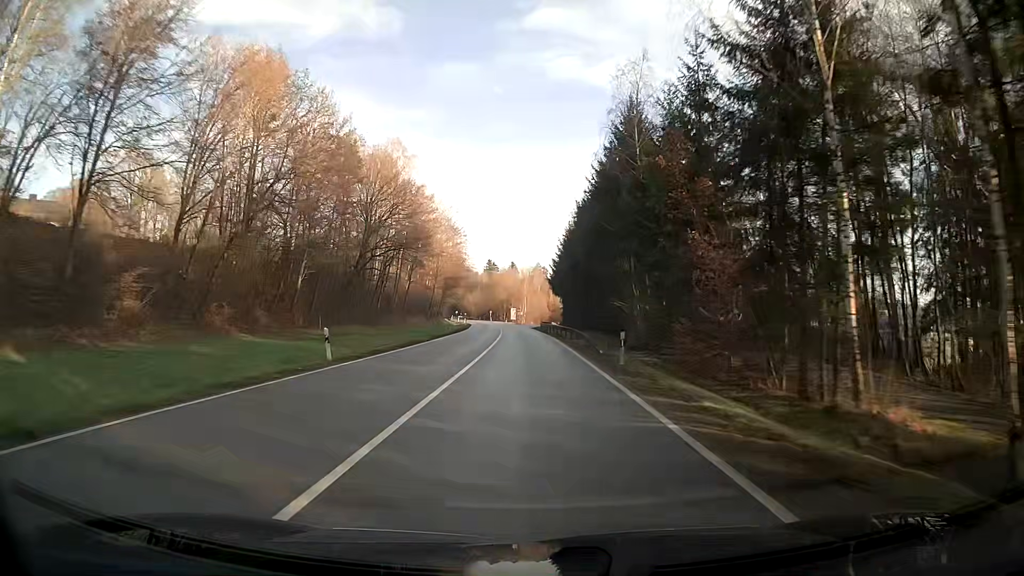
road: secondary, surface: asphalt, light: Day
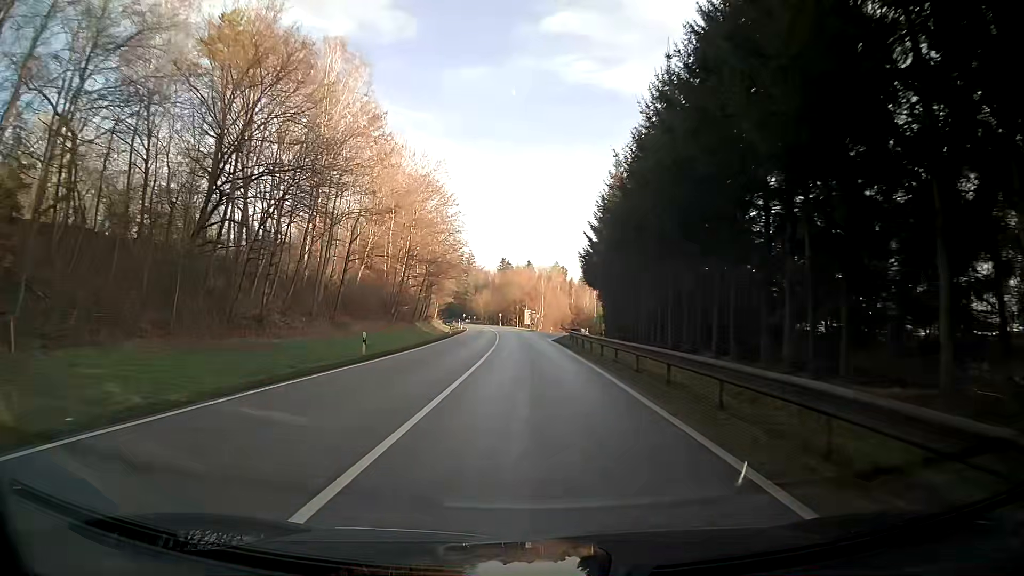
(-0.4, +35.8) m; -2°
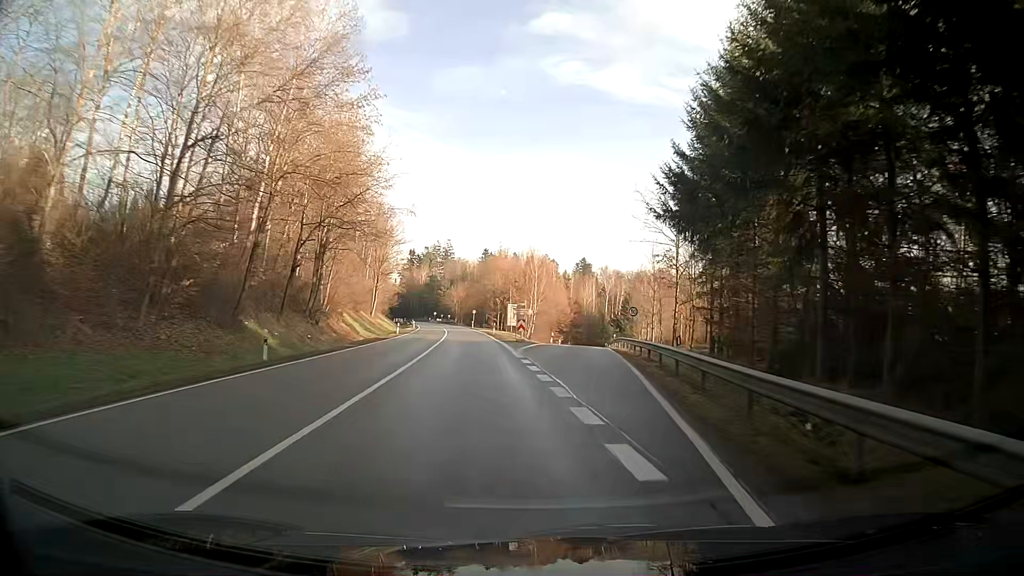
(0.0, +44.9) m; +2°
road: secondary_link
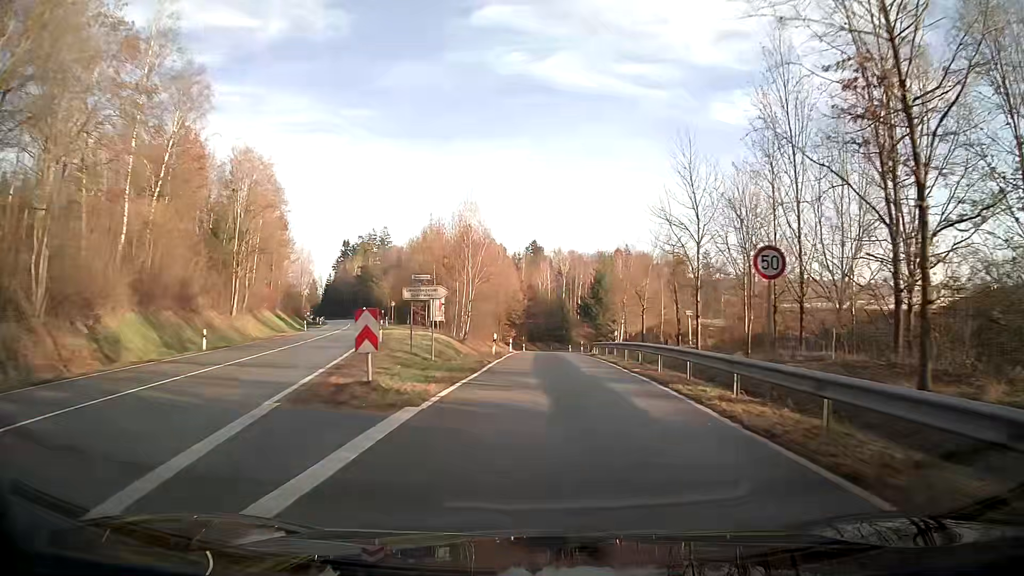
(+1.1, +29.8) m; +4°
(0, +10) (0, +20) (0, +30) (0, +40) (0, +50) (+1, +60) (+1, +70) (+1, +80) (+2, +90) (+3, +100) m
